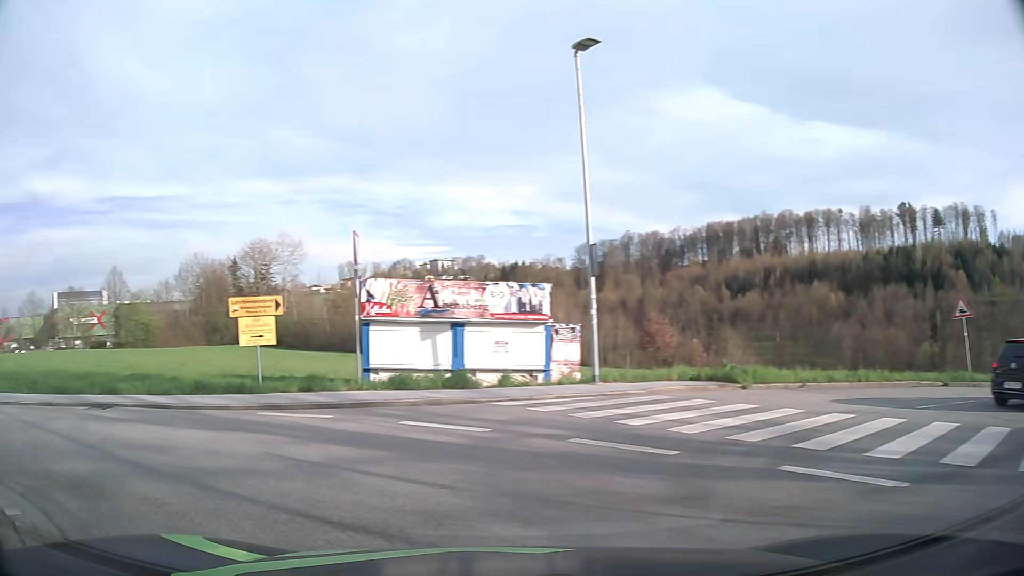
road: tertiary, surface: asphalt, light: Day
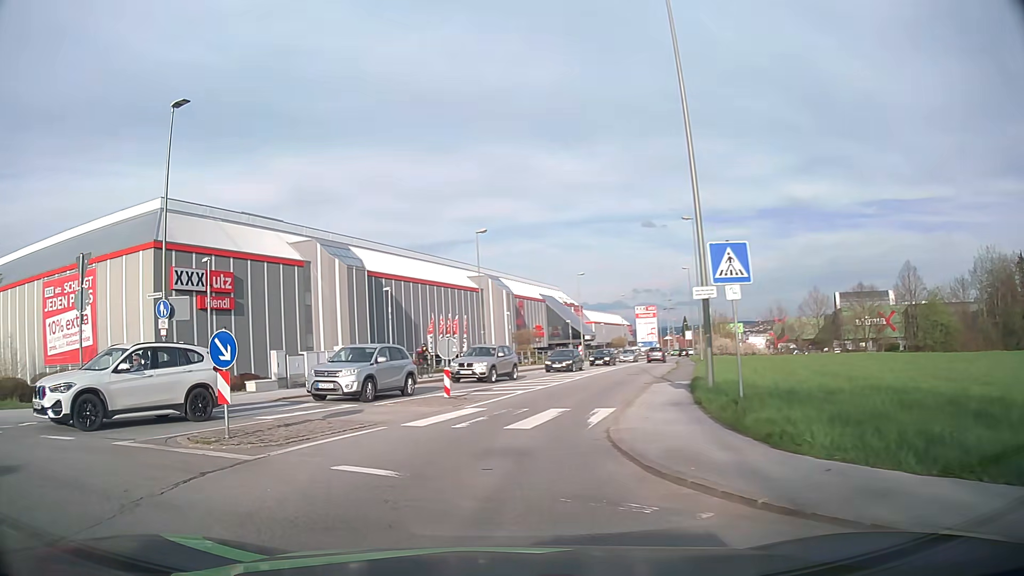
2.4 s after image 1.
(-6.8, +8.6) m; -68°
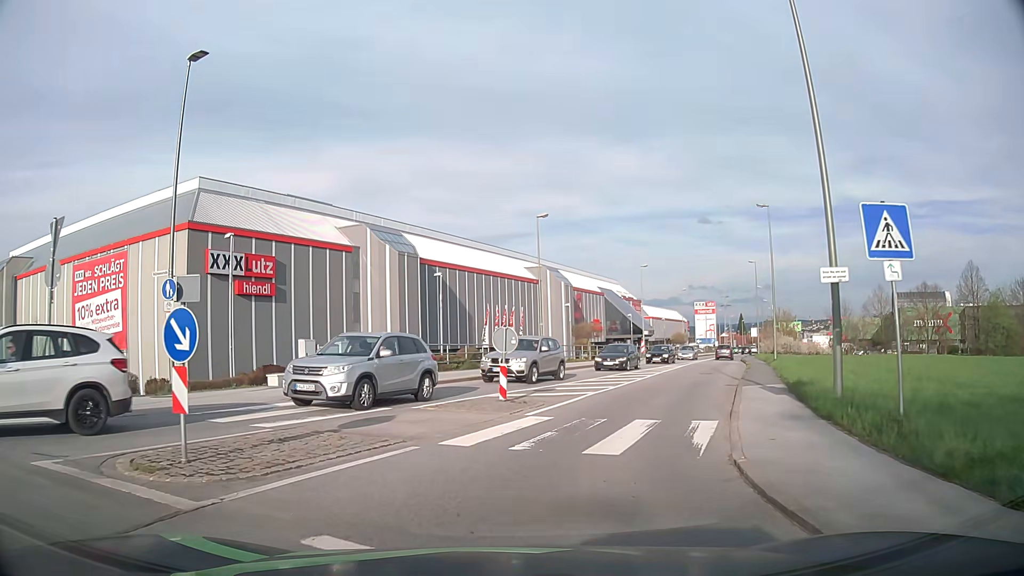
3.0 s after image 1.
(-0.2, +3.5) m; -5°
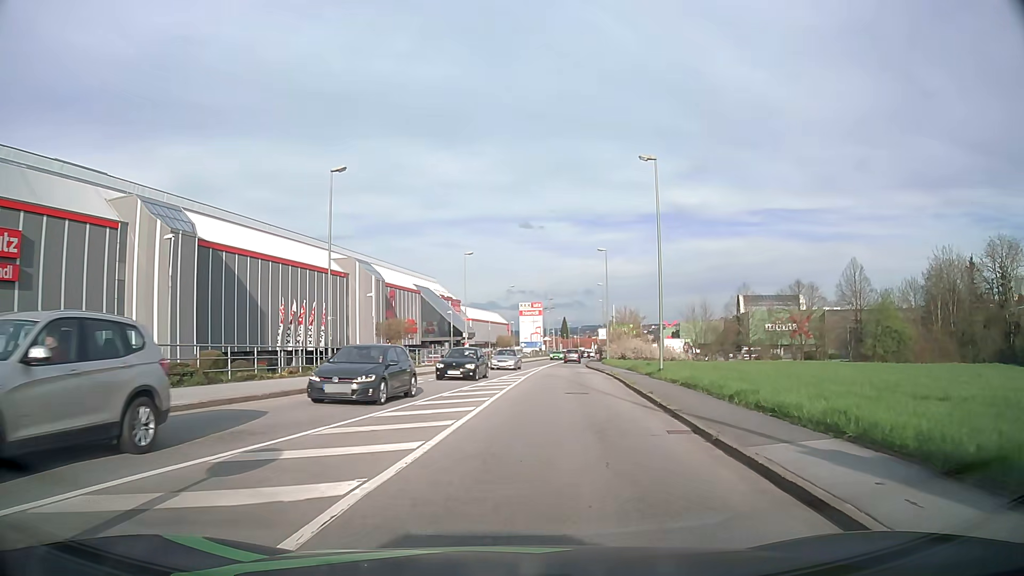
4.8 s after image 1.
(+1.7, +12.8) m; +16°
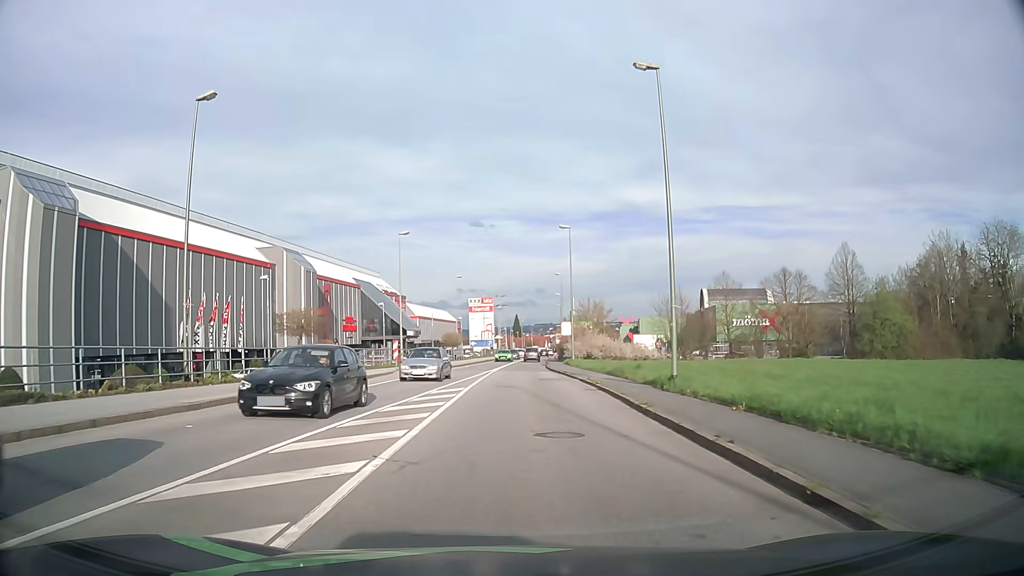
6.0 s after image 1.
(+0.5, +10.8) m; +4°
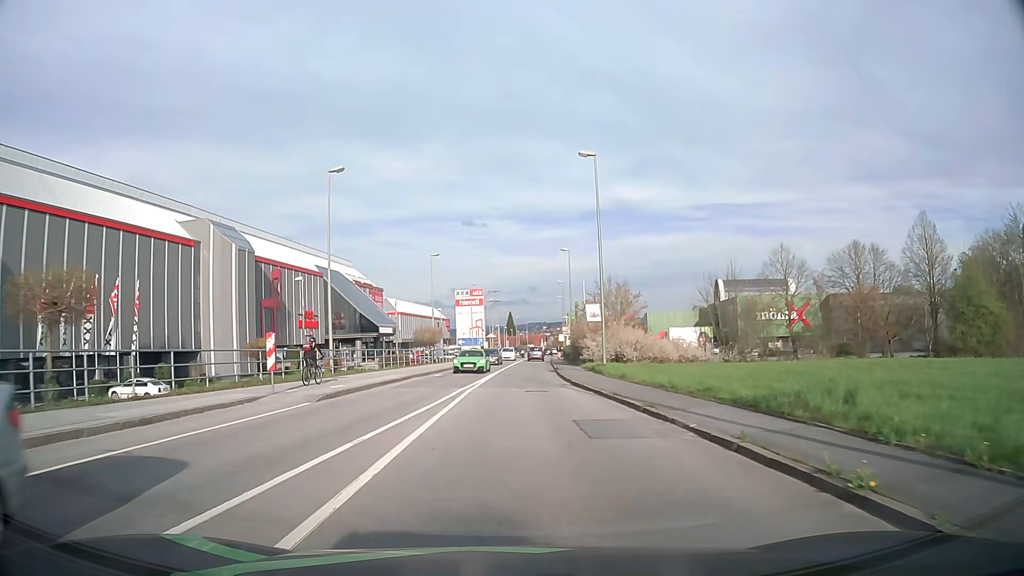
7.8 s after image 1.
(+0.1, +19.1) m; 0°
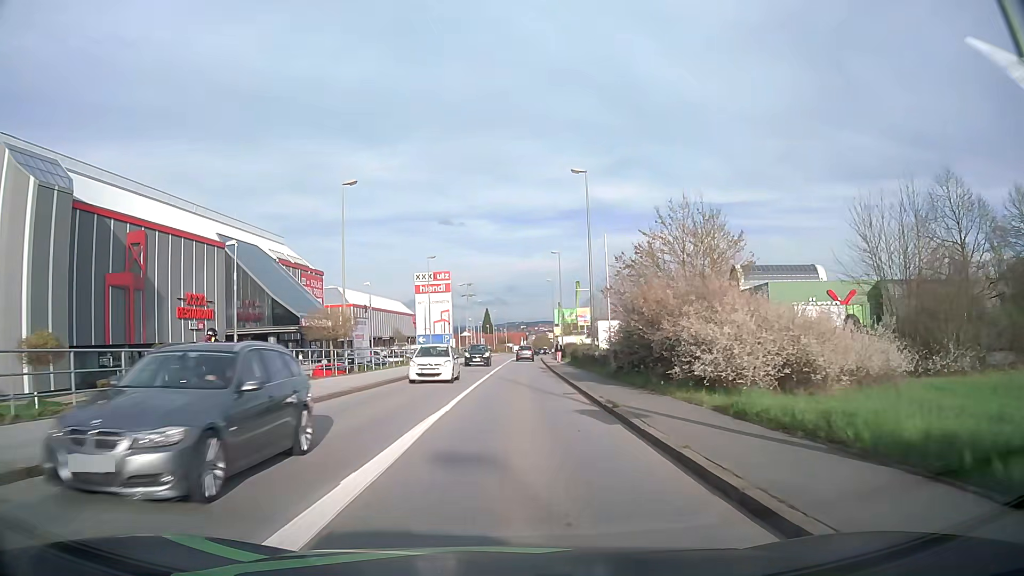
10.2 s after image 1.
(+0.5, +27.6) m; +2°
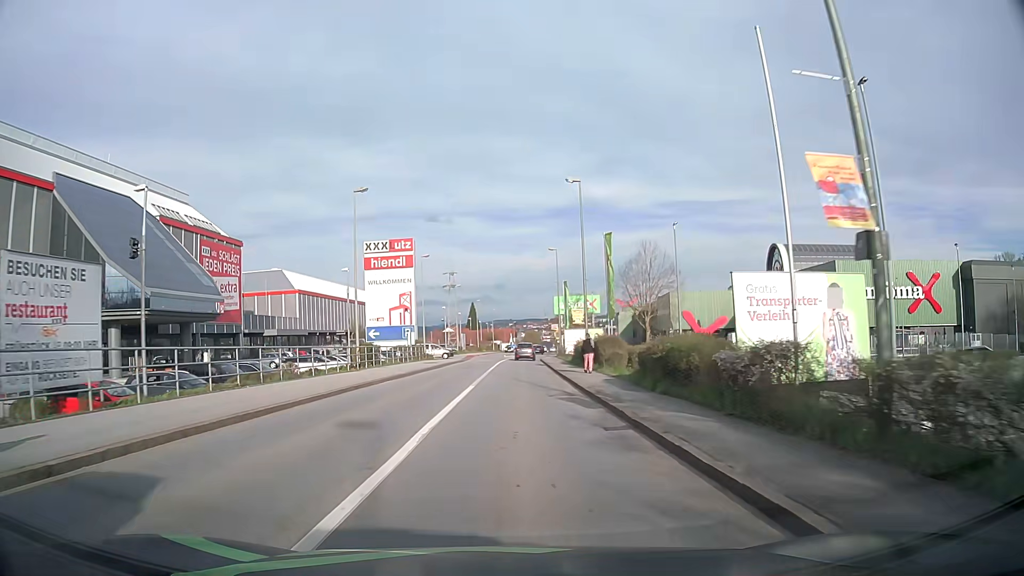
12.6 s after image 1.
(+0.4, +27.3) m; +1°
(0, +10) (0, +20) (0, +30) (0, +40) (+1, +50) (+1, +60) (+2, +70) (+3, +80) (+4, +90) (+4, +100) m
